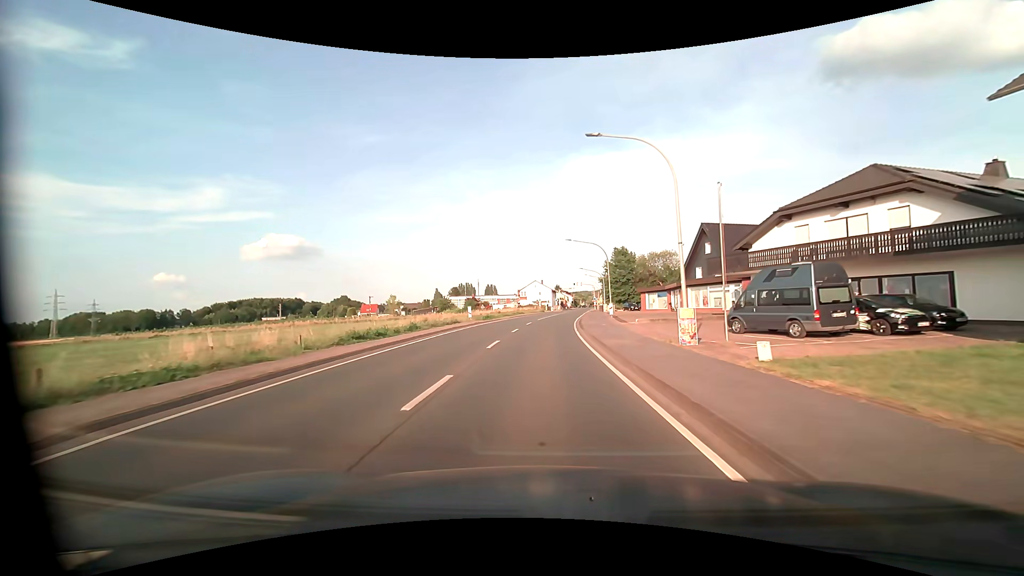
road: primary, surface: asphalt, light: Day
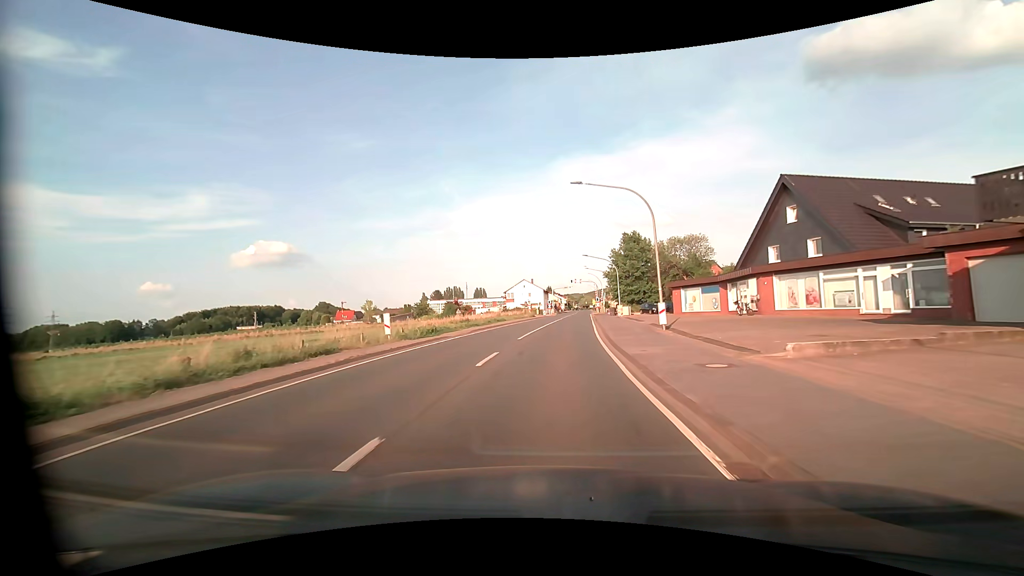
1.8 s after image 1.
(0.0, +22.7) m; +1°
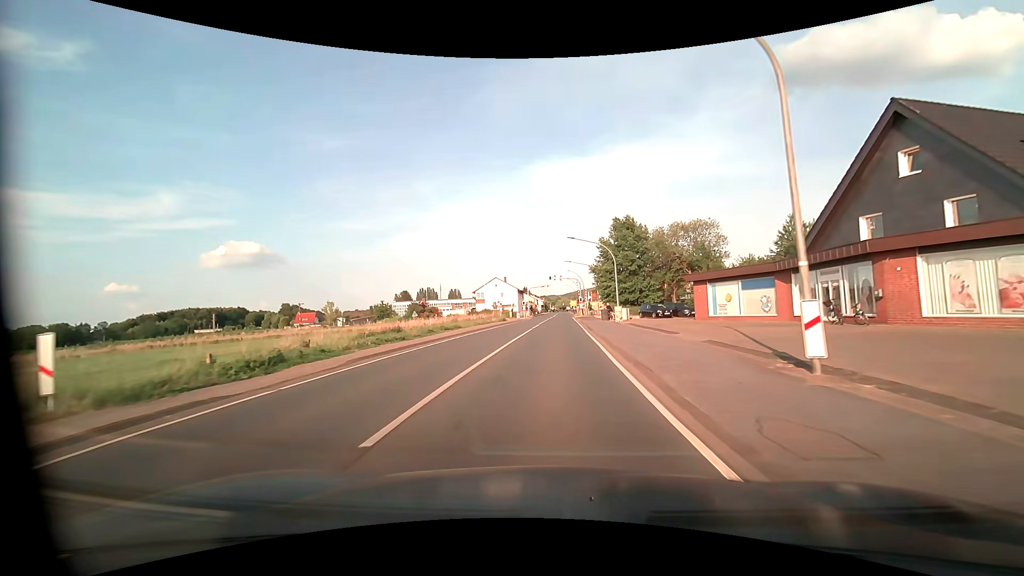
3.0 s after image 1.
(+0.3, +15.3) m; +2°
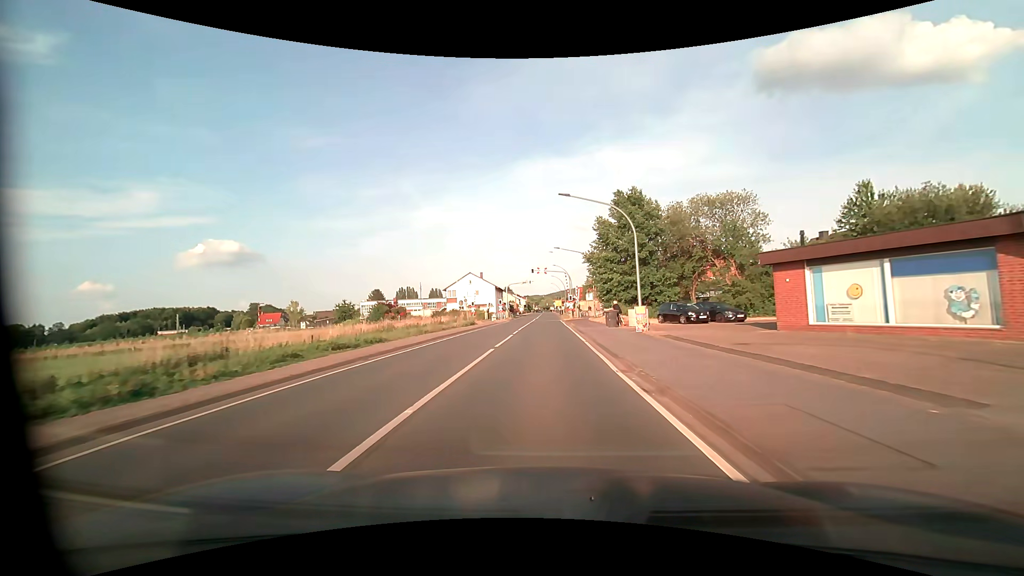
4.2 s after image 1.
(+0.3, +15.4) m; +2°
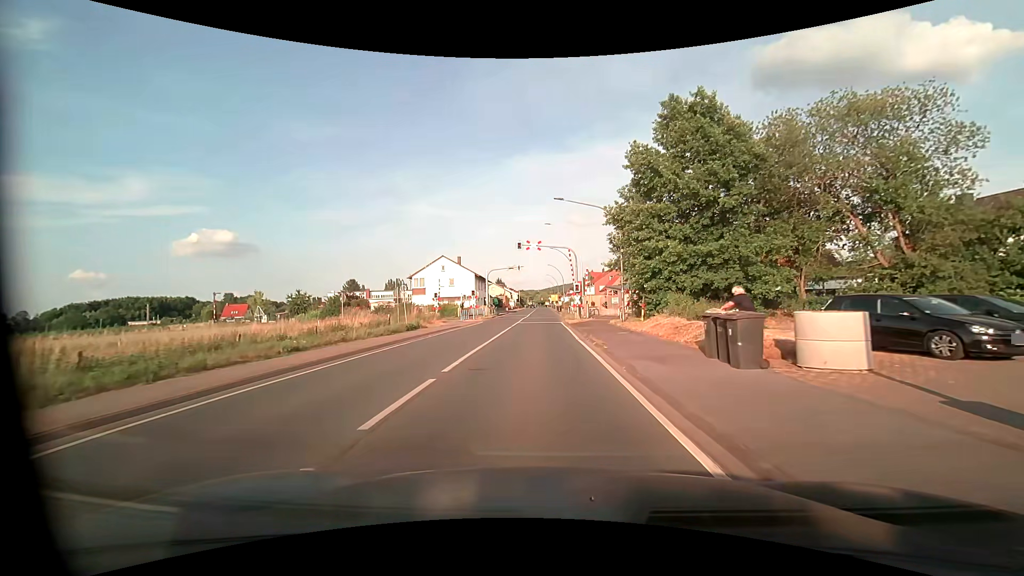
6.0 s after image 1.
(+0.2, +21.2) m; 0°
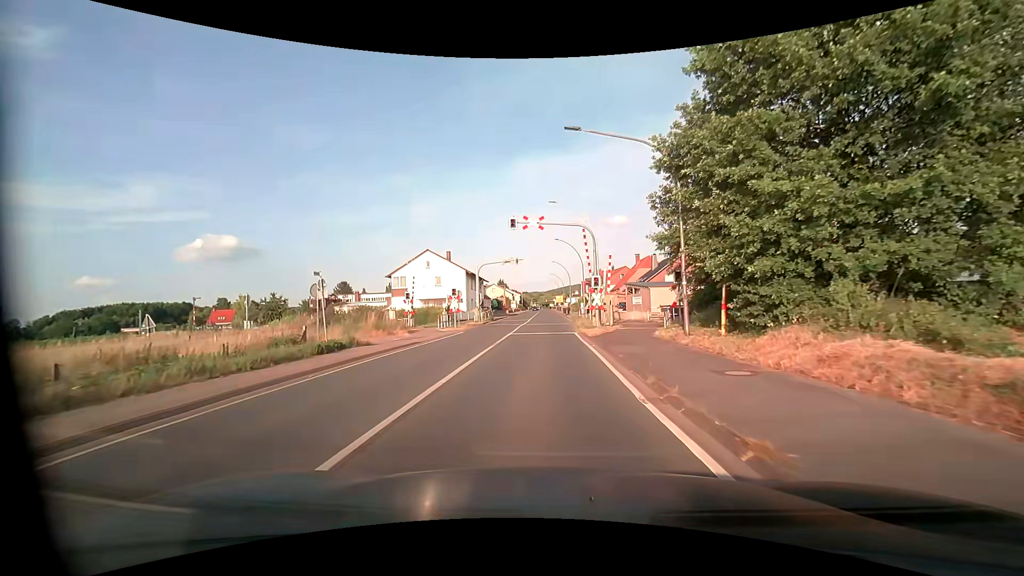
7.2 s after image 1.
(0.0, +11.7) m; 0°
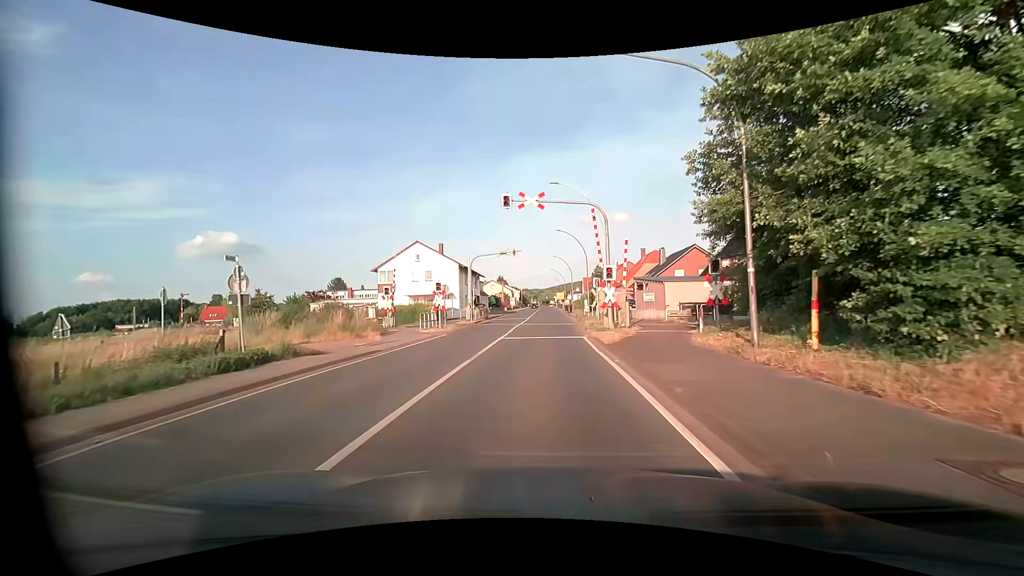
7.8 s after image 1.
(0.0, +5.2) m; -1°
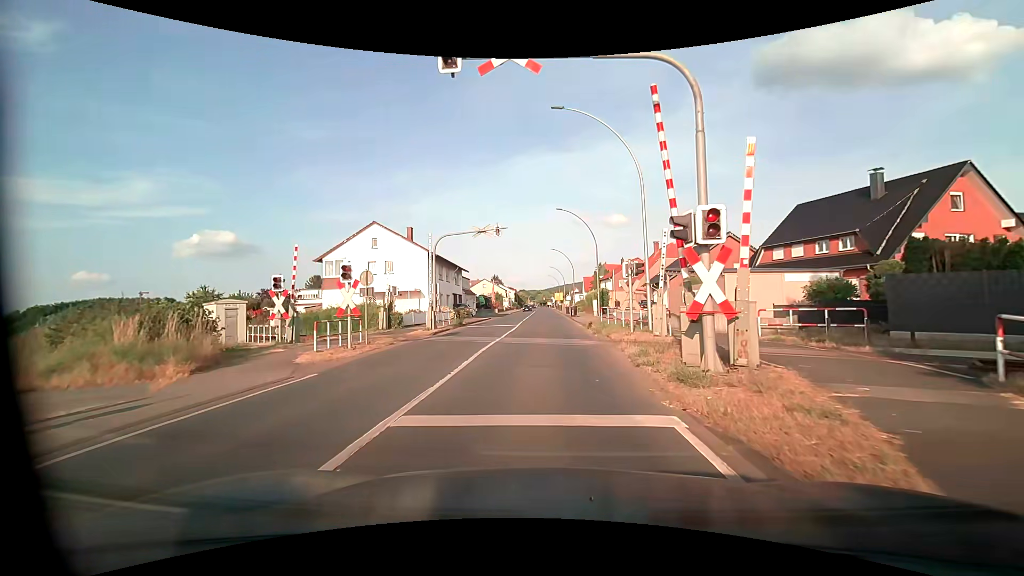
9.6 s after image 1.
(+0.1, +13.5) m; 0°
(0, +10) (0, +20) (0, +30) (0, +40) (0, +50) (0, +60) (0, +70) (0, +80) (0, +90) (0, +100) m
